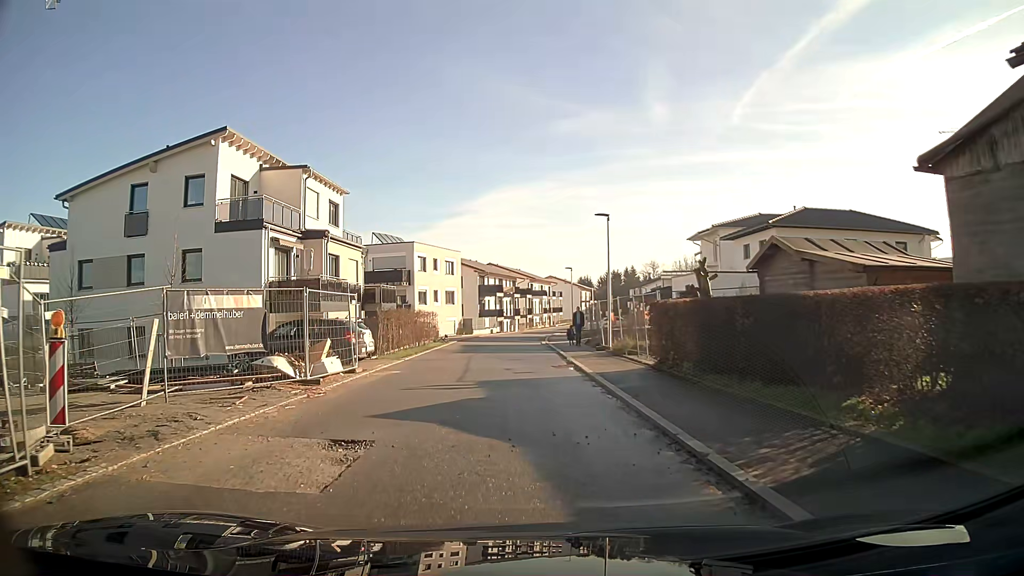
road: residential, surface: asphalt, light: Day
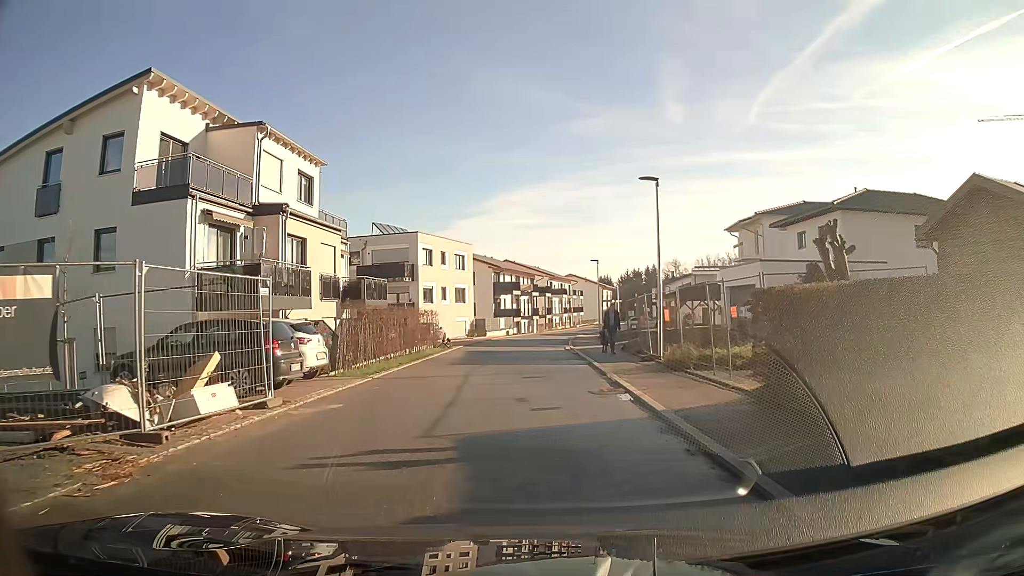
(-0.1, +7.1) m; -1°
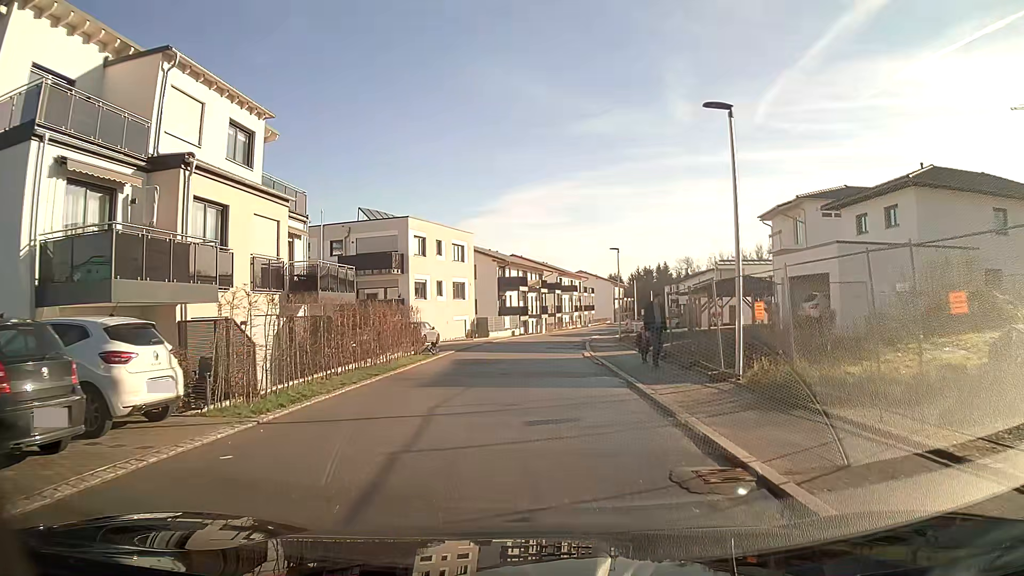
(-0.1, +7.1) m; -1°
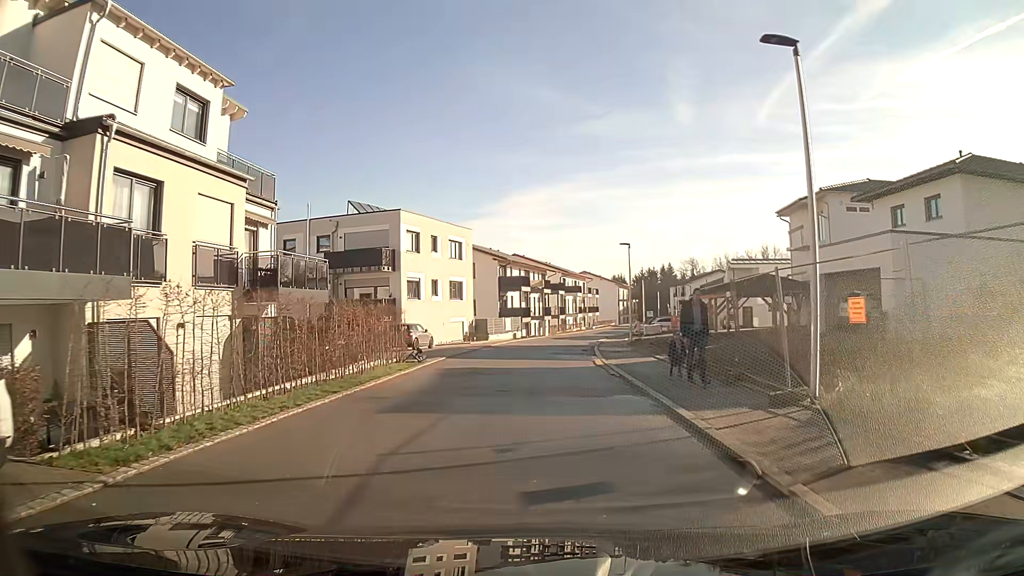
(0.0, +3.6) m; 0°
(0, +10) (0, +20) (+1, +30) (+2, +40) (+3, +50) (+5, +60) (+8, +69) (+10, +79) (+12, +89) (+14, +99) m
